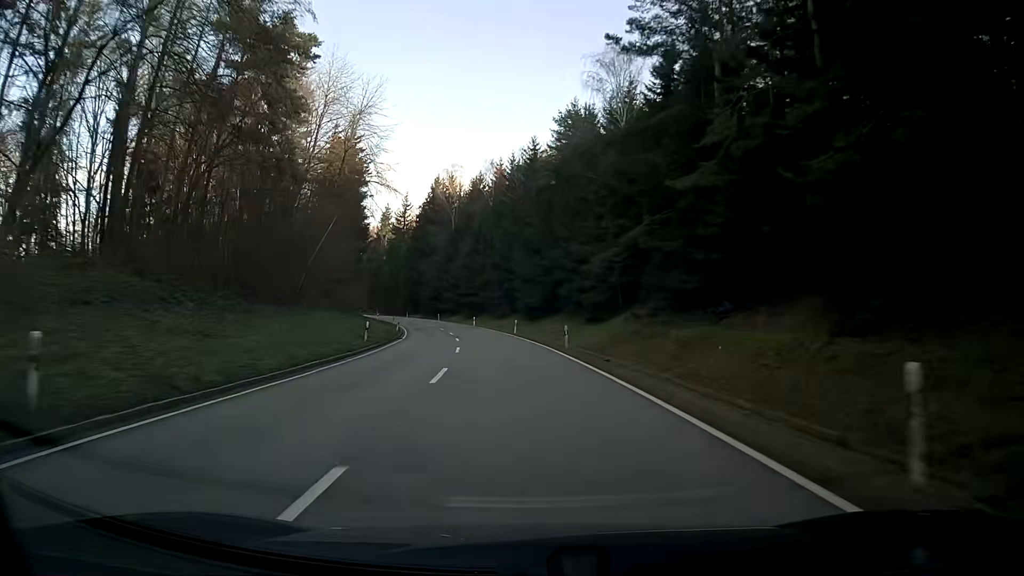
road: secondary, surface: asphalt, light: Day
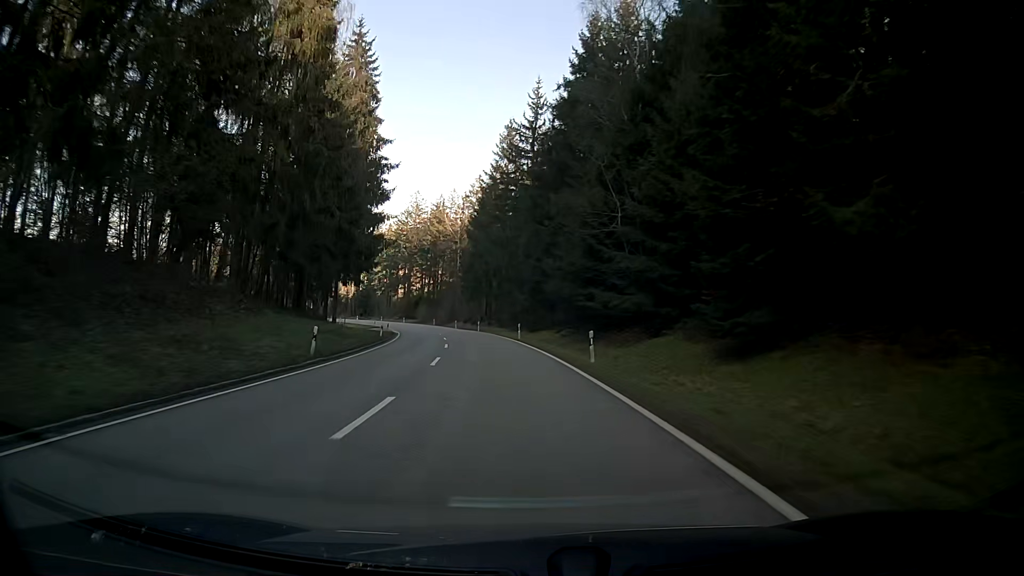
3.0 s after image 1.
(-10.1, +78.3) m; -16°
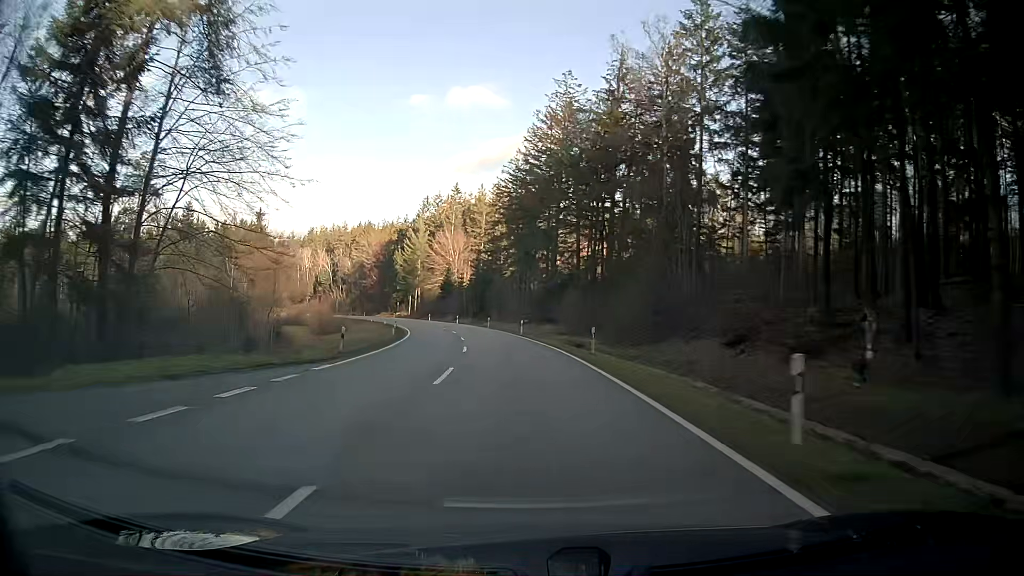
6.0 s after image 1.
(-10.4, +78.1) m; -15°
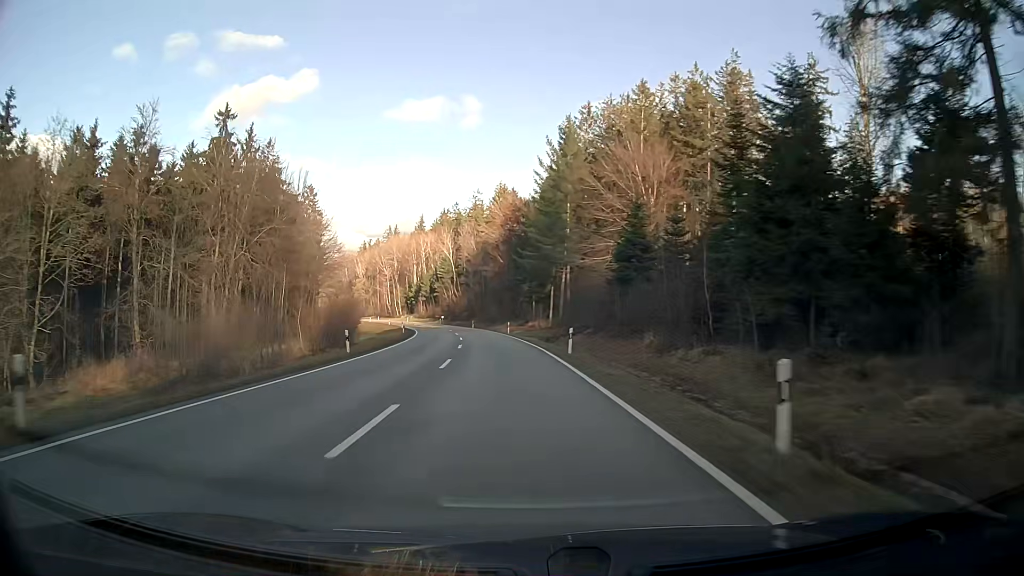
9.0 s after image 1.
(-10.7, +78.0) m; -16°
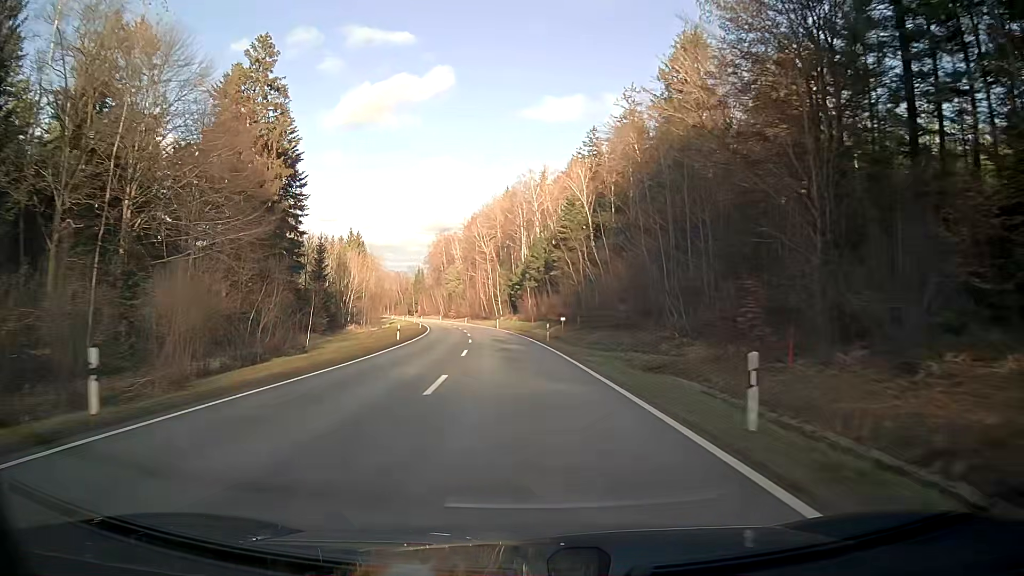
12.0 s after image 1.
(-8.1, +78.7) m; -11°
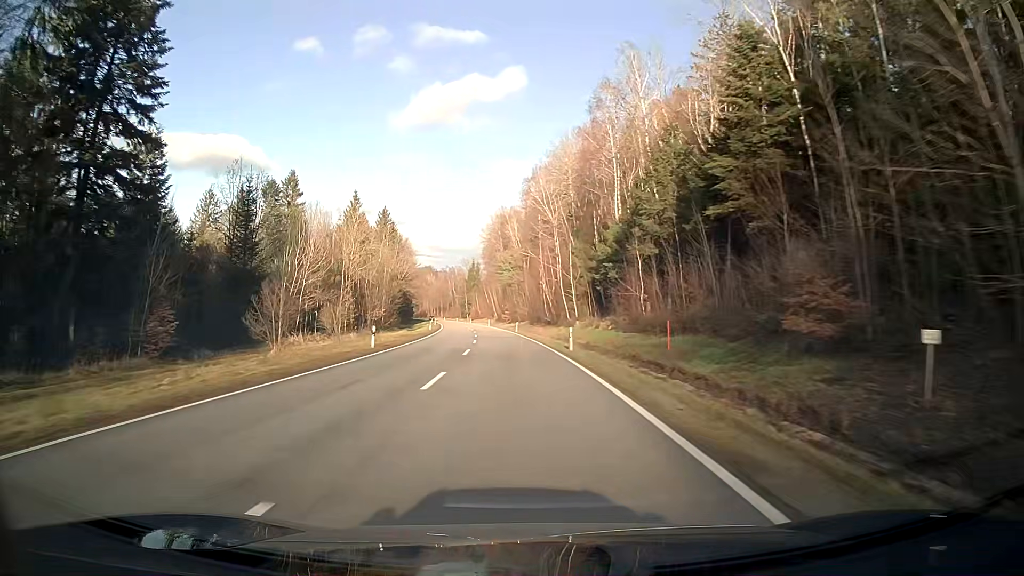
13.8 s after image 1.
(-2.5, +47.5) m; -6°
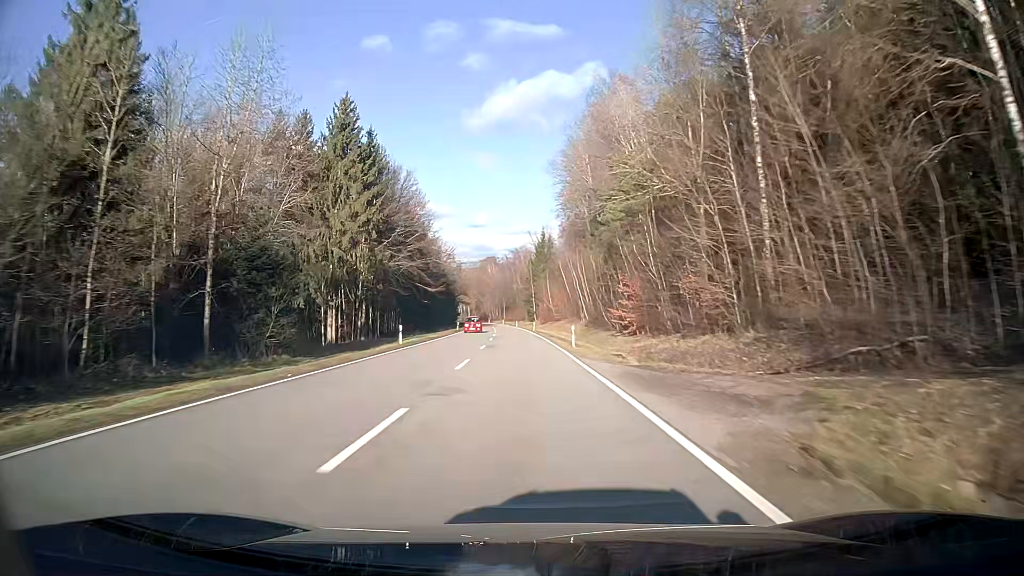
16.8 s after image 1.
(-5.0, +79.0) m; -6°
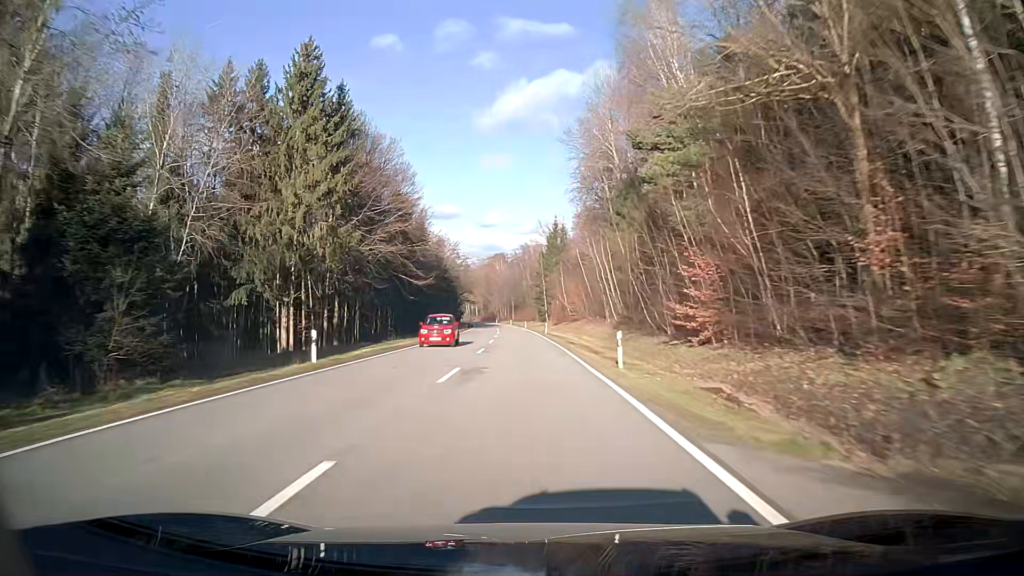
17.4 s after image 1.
(-0.1, +15.9) m; -1°
(0, +10) (0, +20) (0, +30) (-1, +40) (-1, +50) (-1, +60) (-2, +70) (-2, +80) (-3, +90) (-4, +100) m
